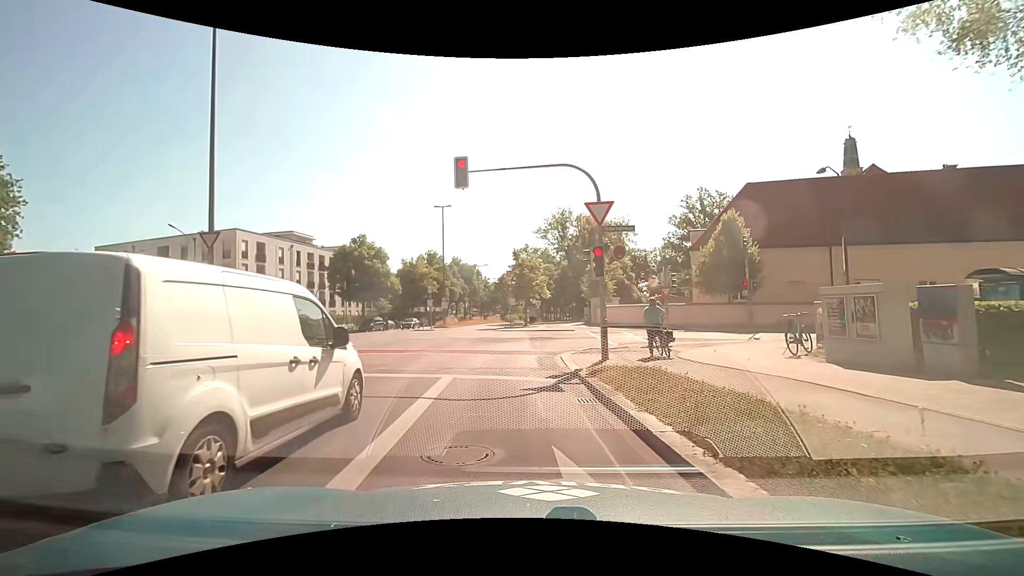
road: secondary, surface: asphalt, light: Day
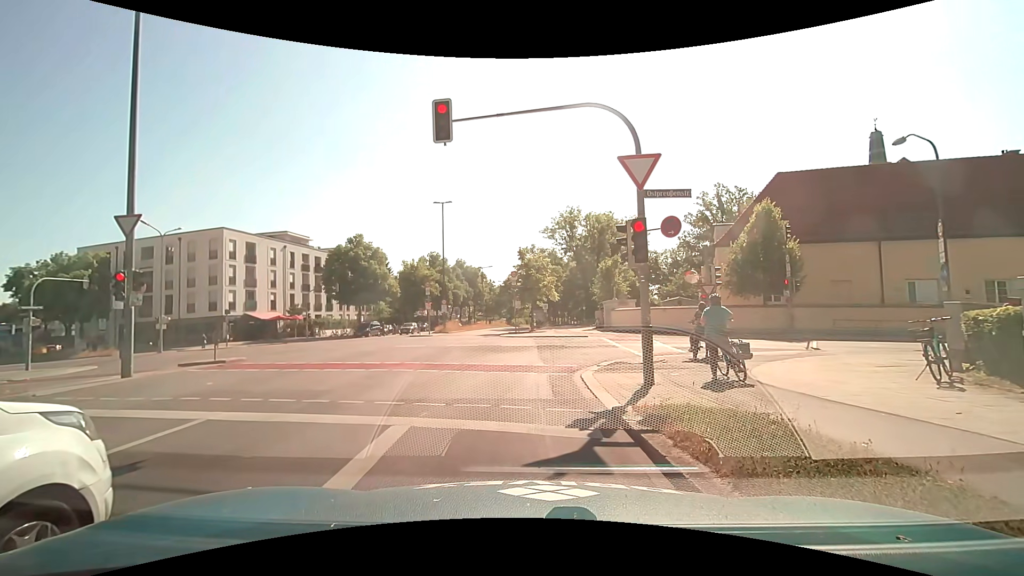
(+0.1, +4.1) m; -1°
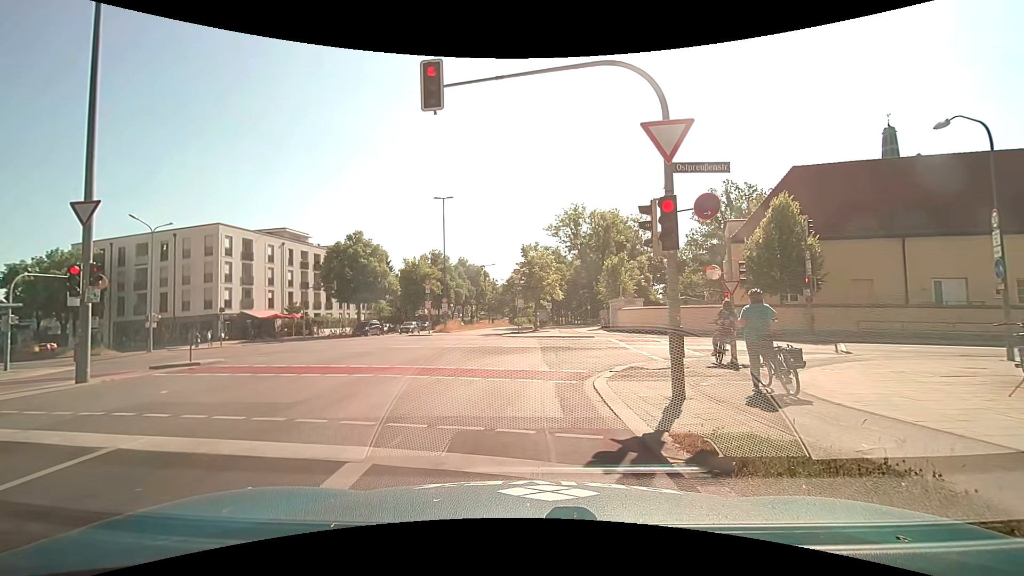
(0.0, +1.7) m; 0°
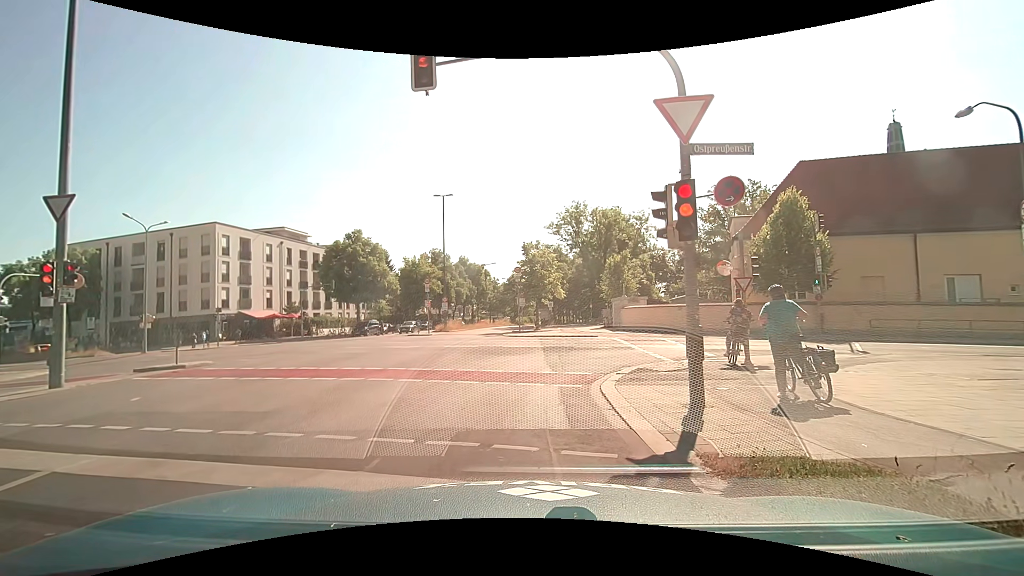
(0.0, +0.7) m; 0°
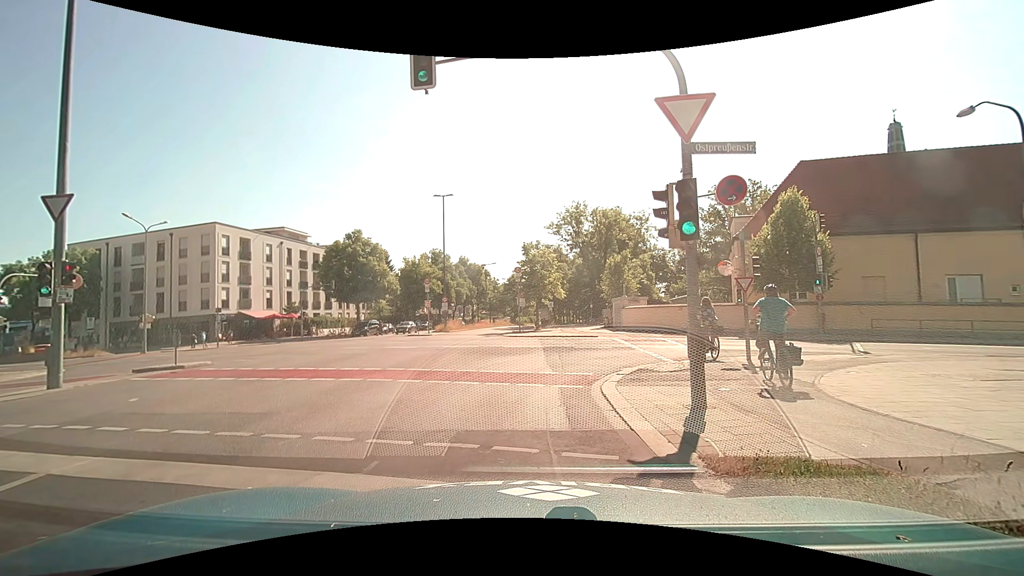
(0.0, +0.1) m; 0°
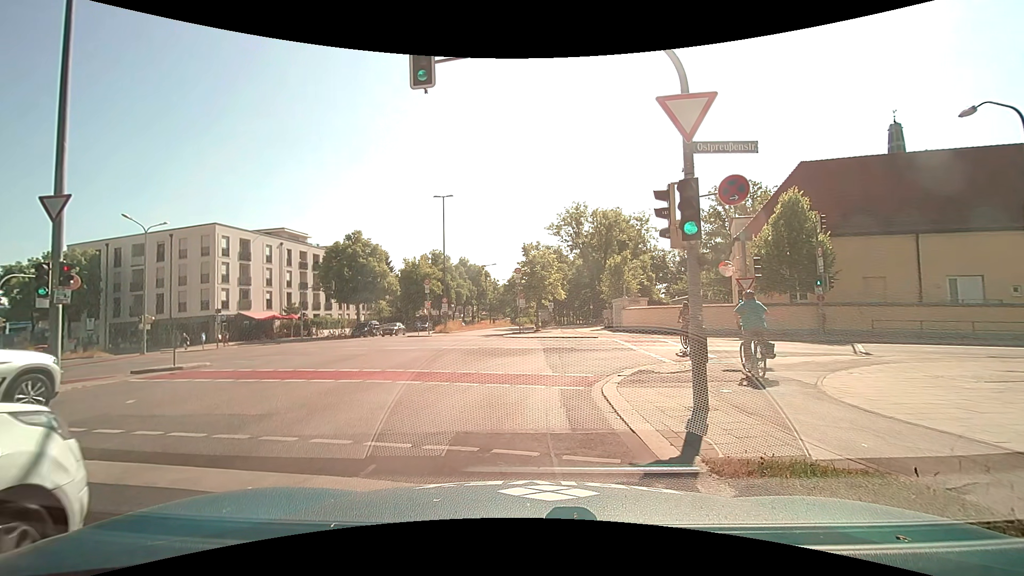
(0.0, +0.1) m; 0°
